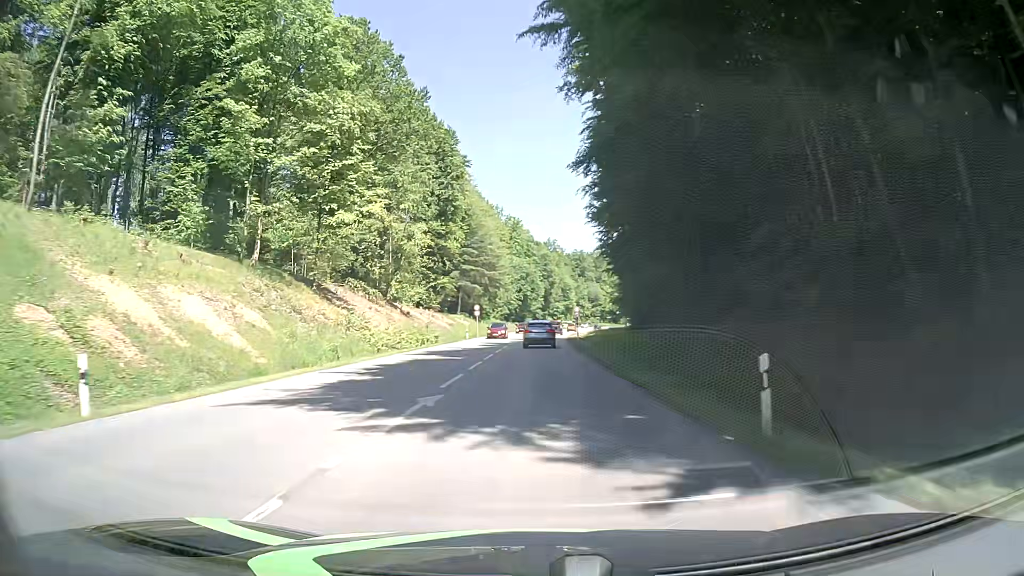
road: secondary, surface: asphalt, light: Day
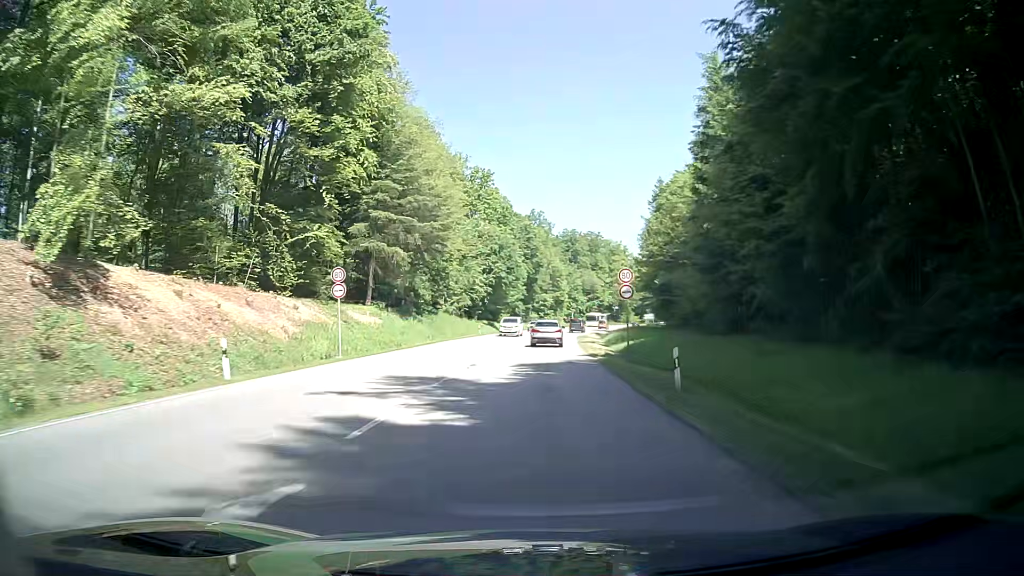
(+0.5, +49.8) m; +2°
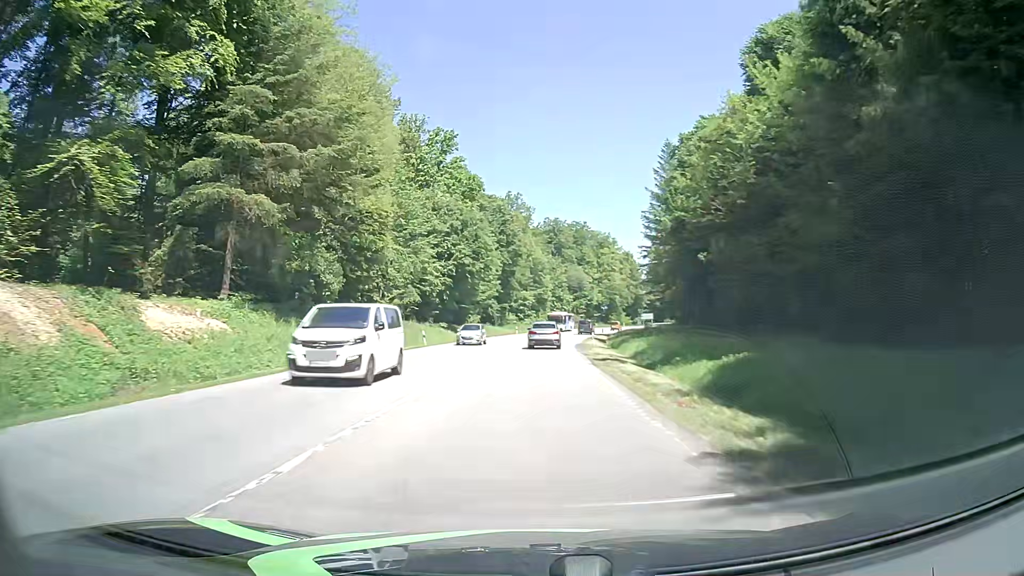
(+0.3, +24.9) m; +2°
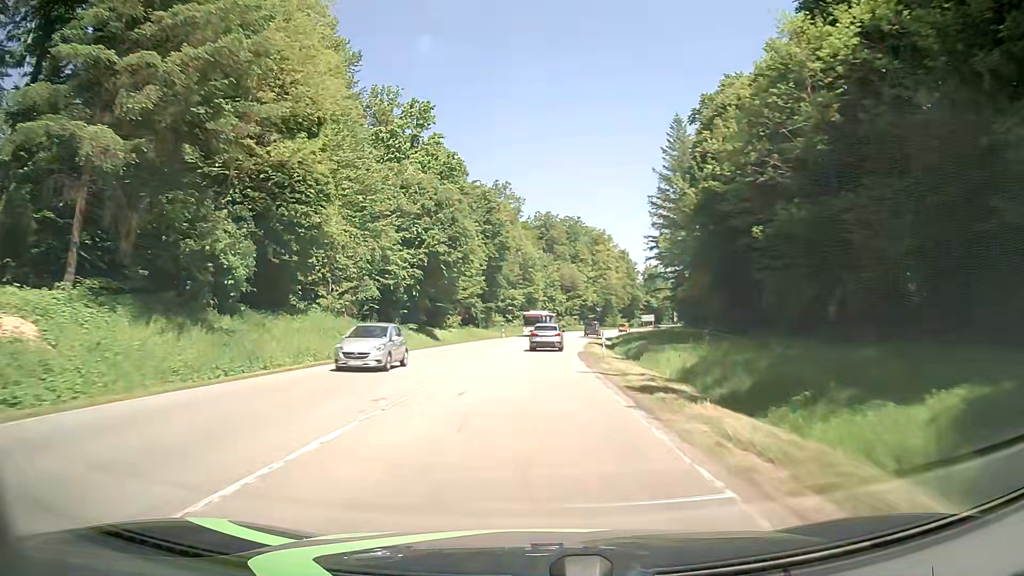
(+0.1, +12.4) m; +1°
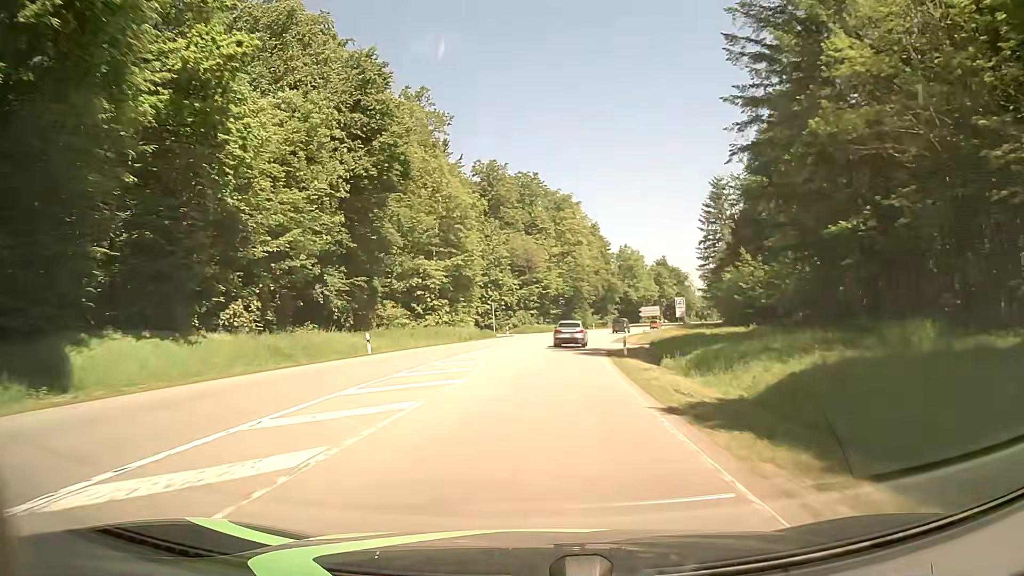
(+1.7, +48.8) m; +4°
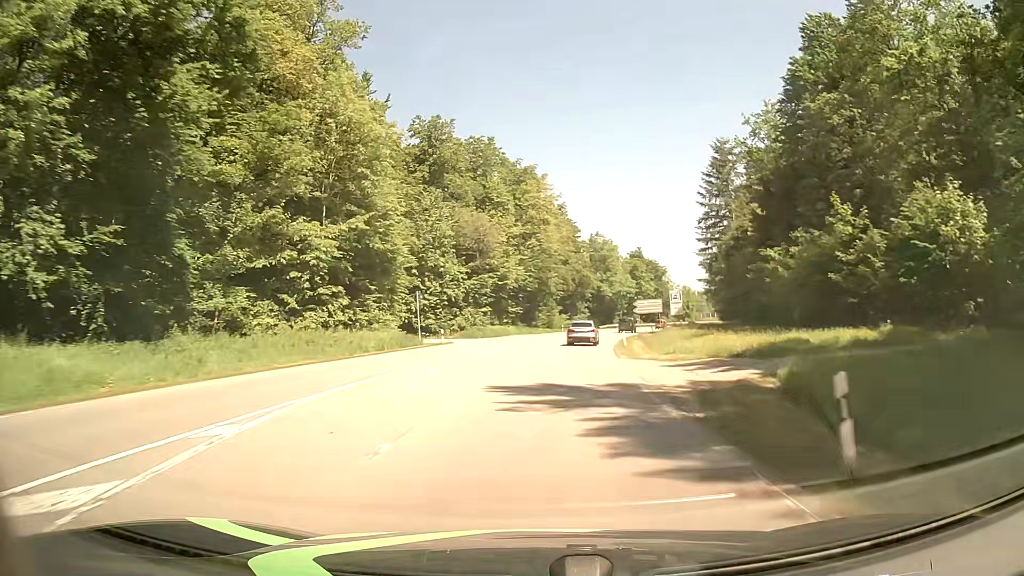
(+0.7, +24.1) m; +4°
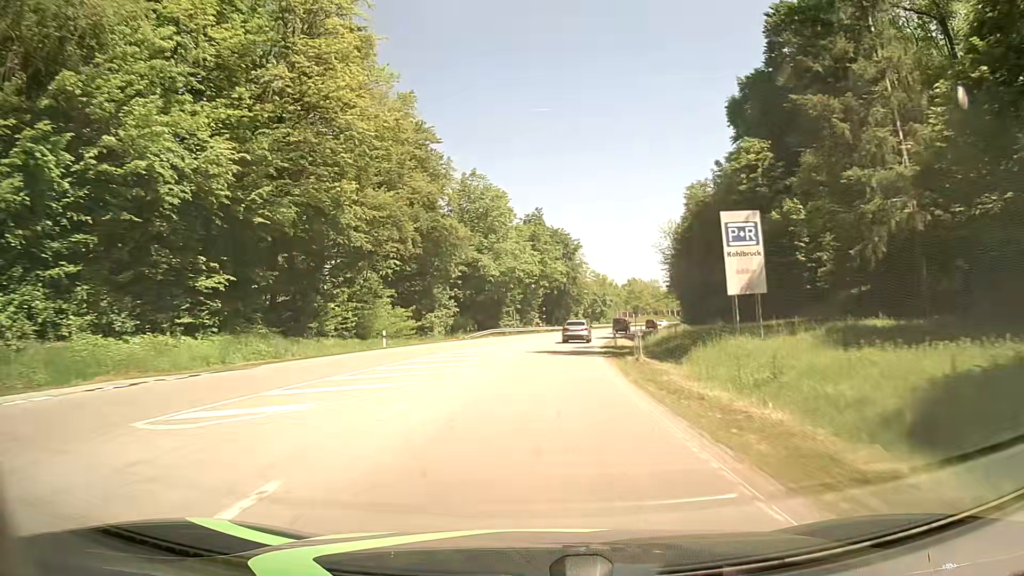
(+5.1, +60.4) m; +10°
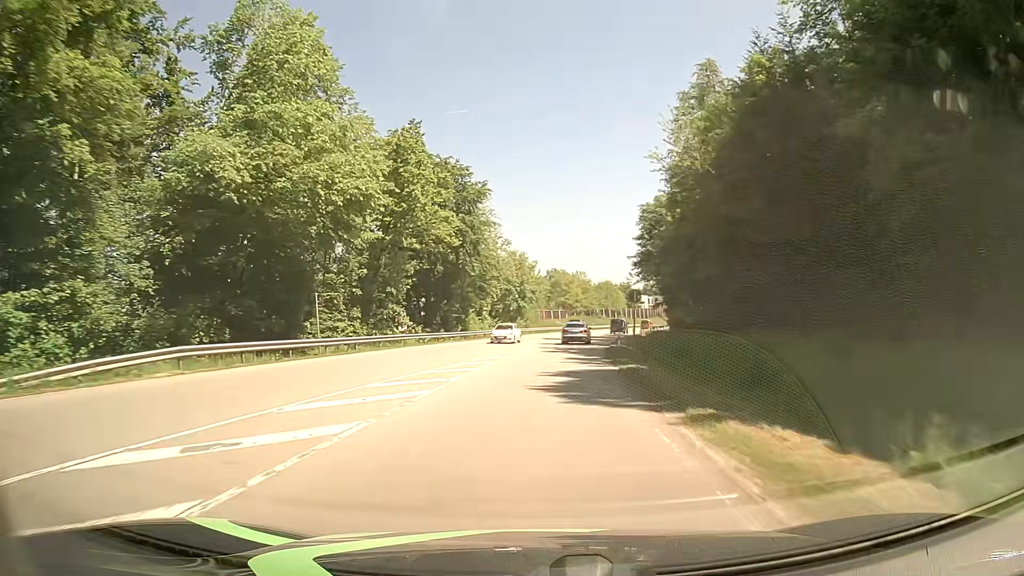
(+3.4, +48.5) m; +8°
(0, +10) (+1, +20) (+1, +30) (+2, +40) (+4, +50) (+5, +60) (+7, +70) (+9, +79) (+11, +89) (+14, +99) m
